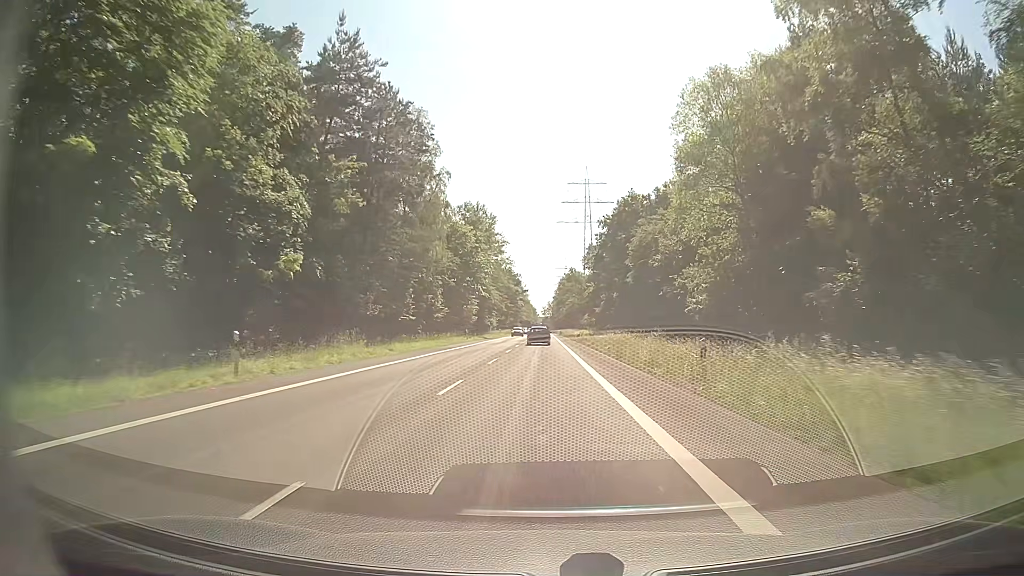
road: secondary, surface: asphalt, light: Day
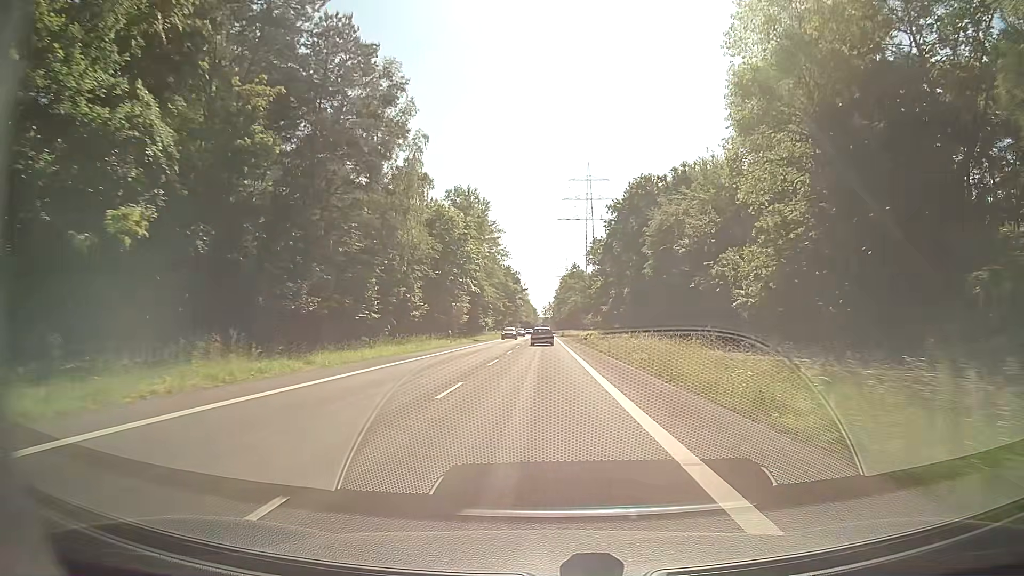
(0.0, +11.9) m; 0°
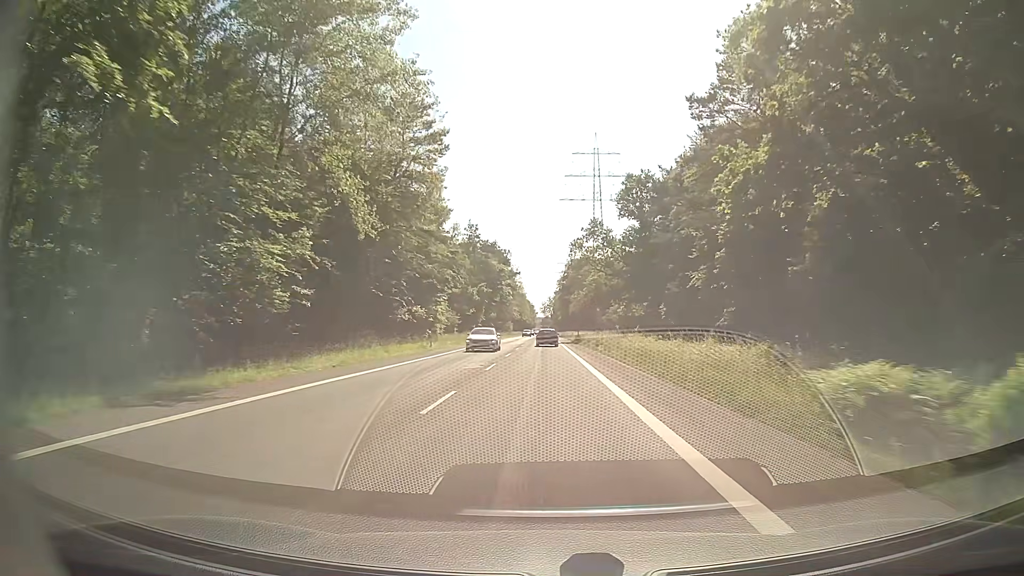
(-0.1, +59.3) m; 0°
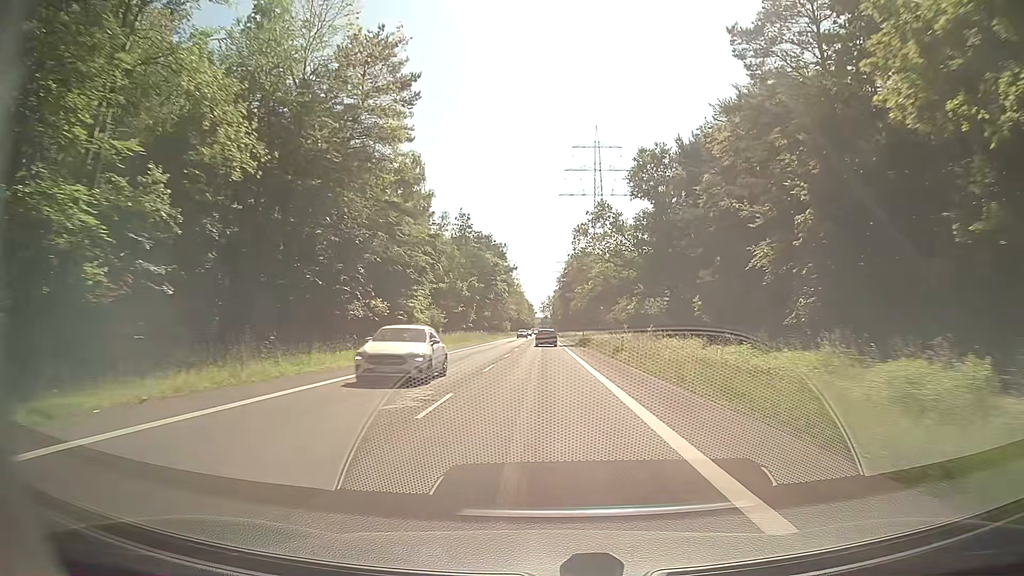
(+0.1, +11.9) m; 0°
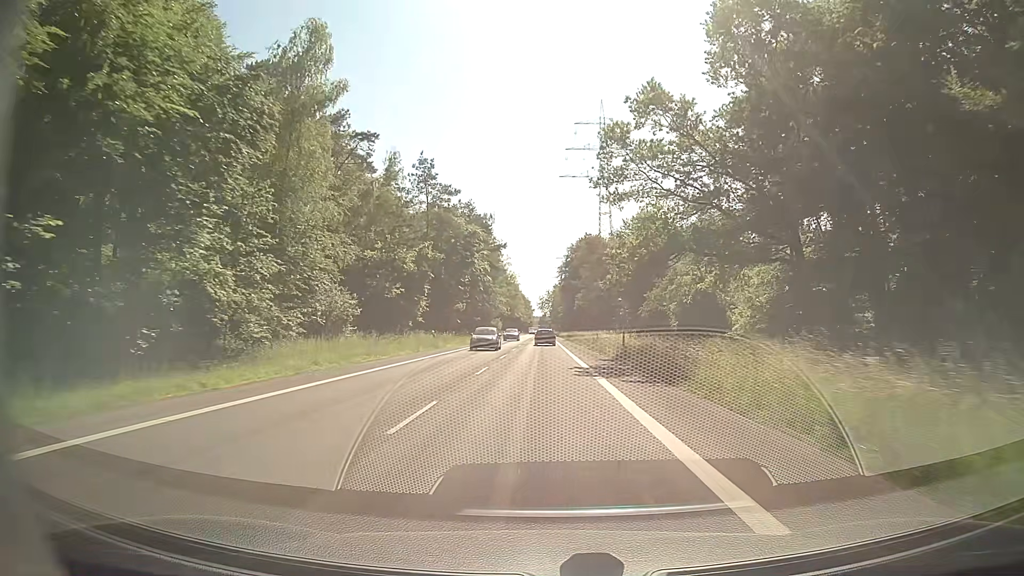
(0.0, +35.7) m; 0°
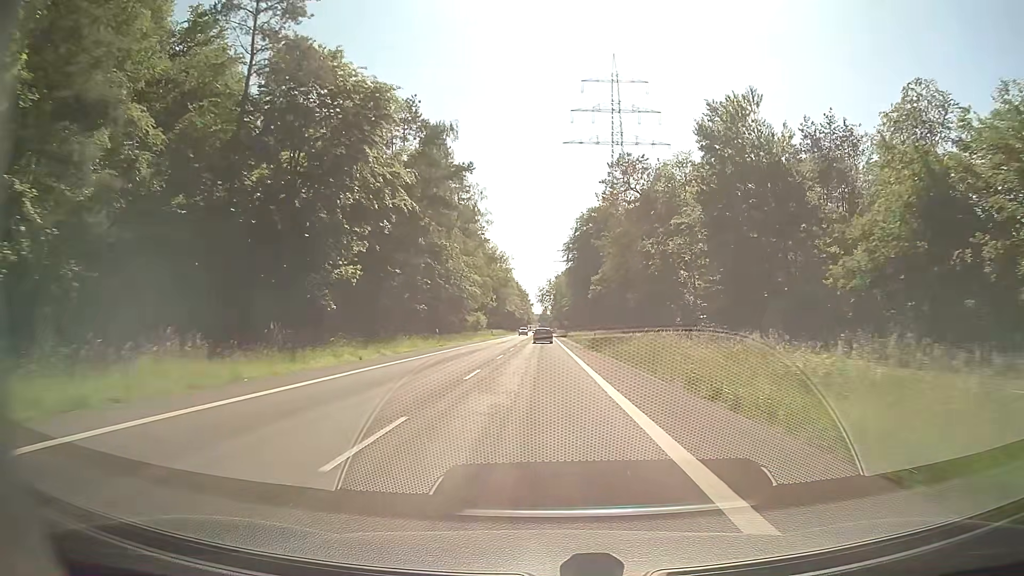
(0.0, +48.0) m; 0°
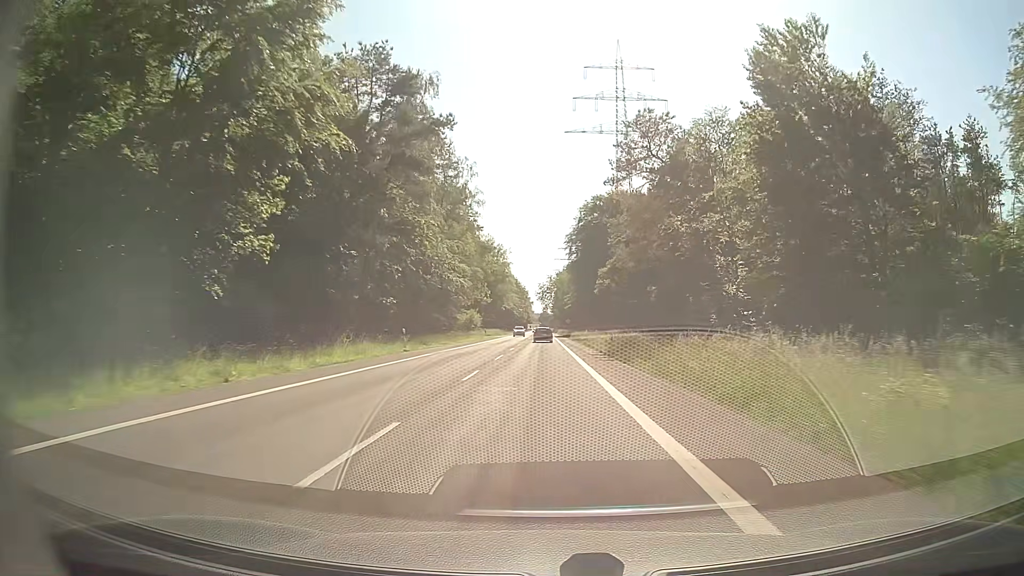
(0.0, +12.1) m; 0°
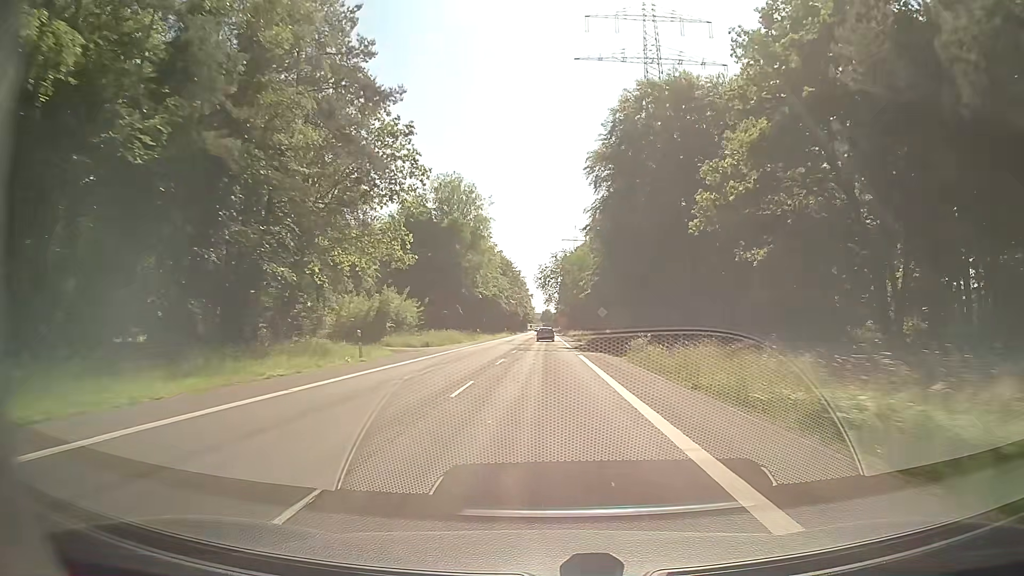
(+0.2, +60.8) m; 0°
(0, +10) (0, +20) (0, +30) (0, +40) (0, +50) (0, +60) (0, +70) (0, +80) (0, +90) (0, +100) m
